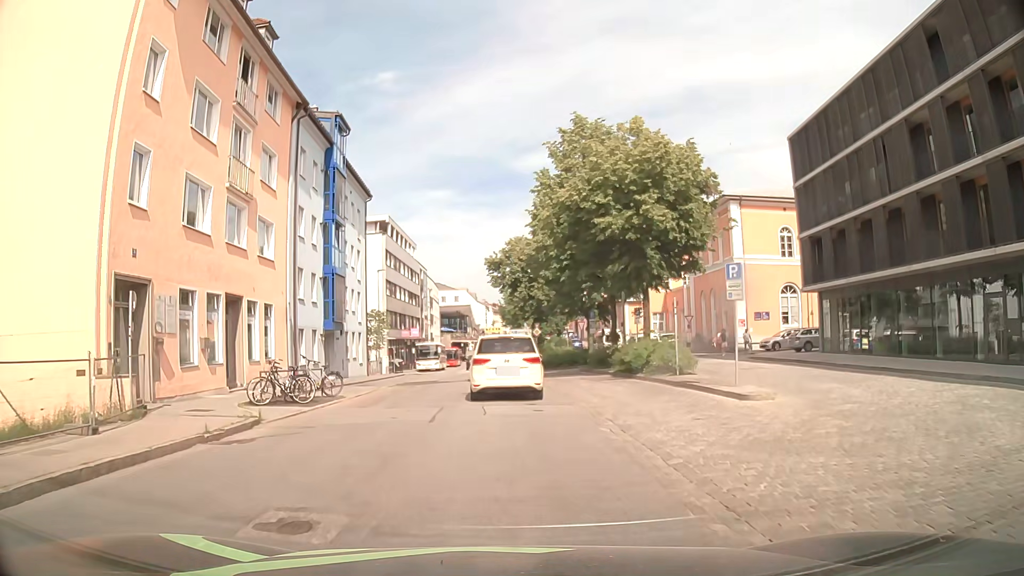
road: residential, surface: asphalt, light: Day
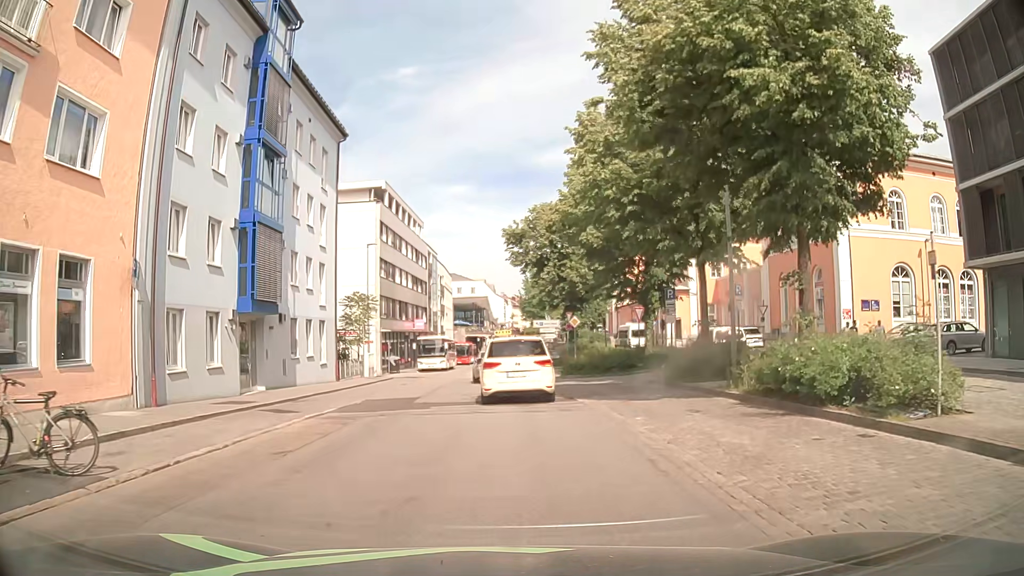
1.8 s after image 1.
(-0.4, +13.6) m; -3°
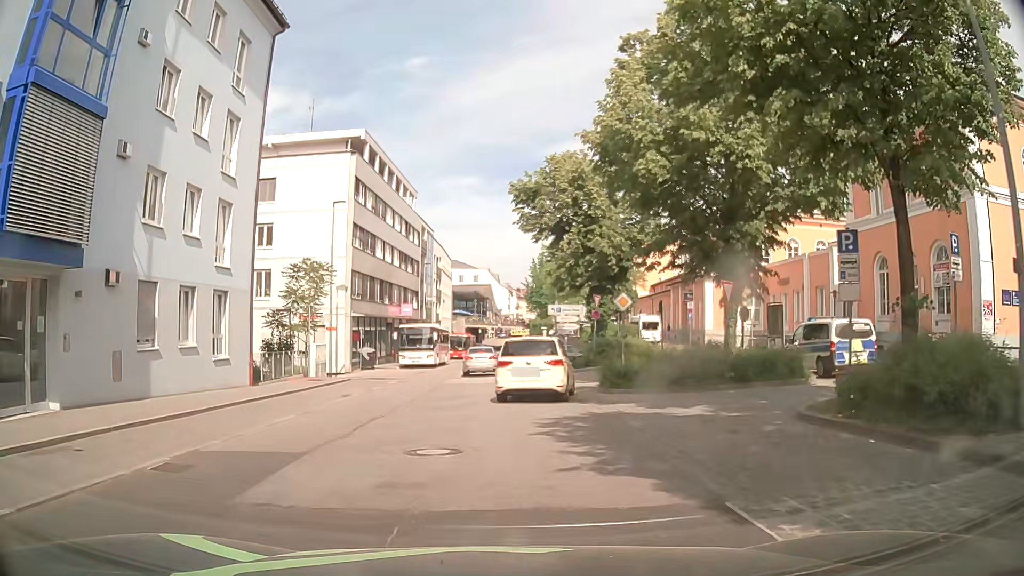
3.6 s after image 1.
(+0.2, +12.2) m; +2°
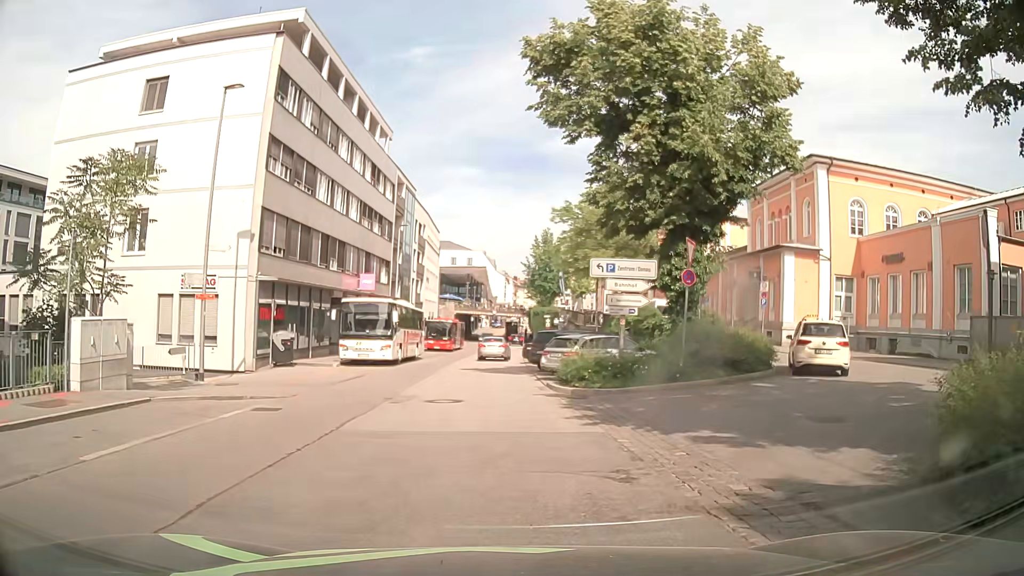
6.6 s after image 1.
(-0.4, +17.1) m; -2°
